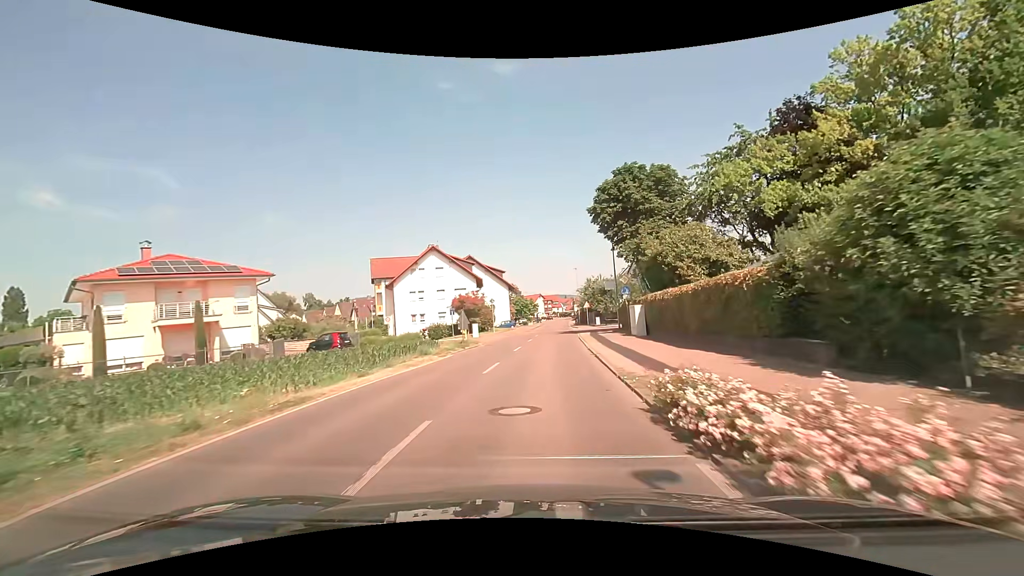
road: secondary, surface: asphalt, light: Day
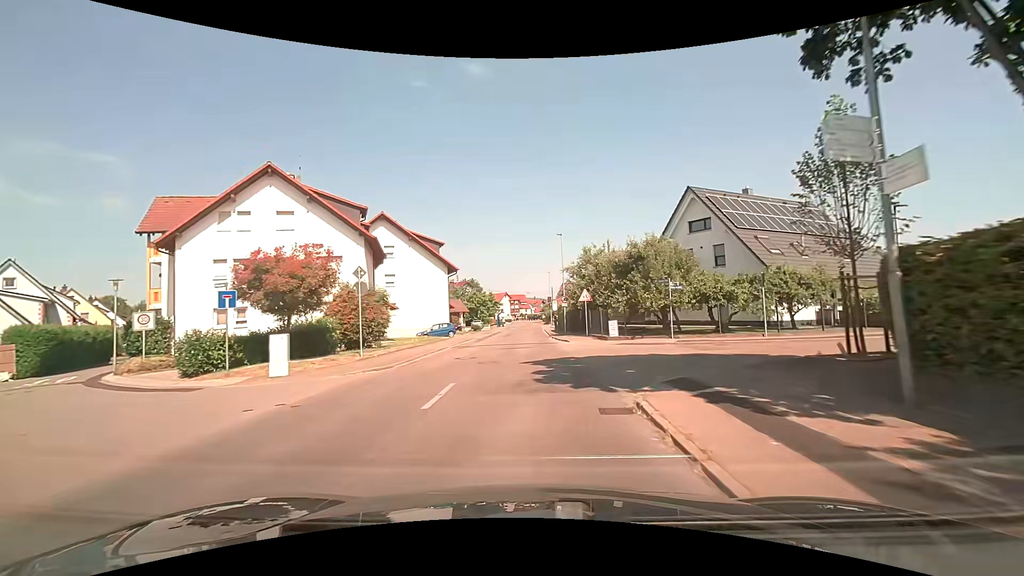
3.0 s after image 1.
(+1.4, +31.4) m; +3°
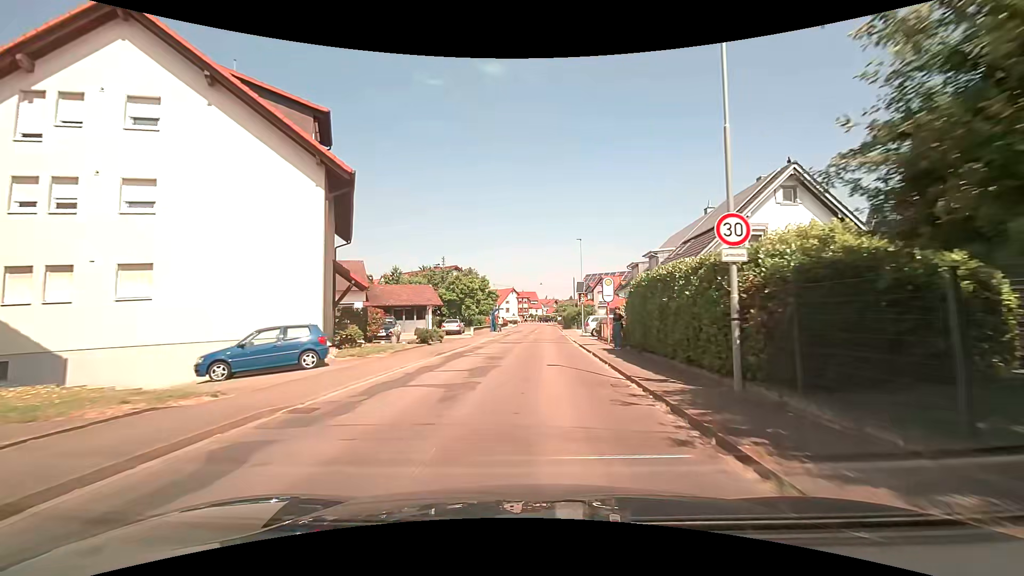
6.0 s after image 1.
(-0.2, +32.2) m; -1°
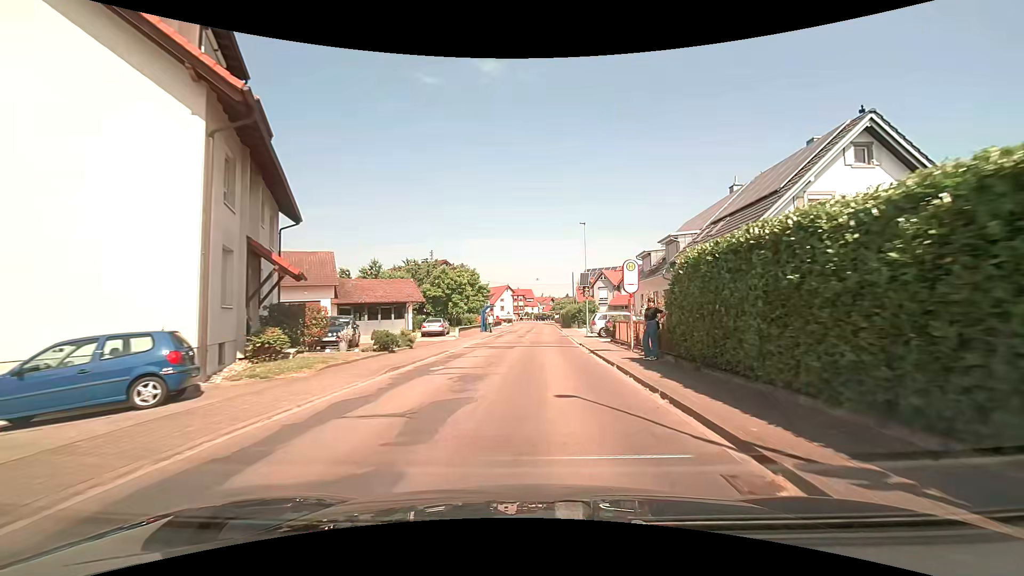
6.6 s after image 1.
(0.0, +6.2) m; +1°
(0, +10) (0, +20) (0, +30) (+1, +40) (+1, +50) (+1, +60) (+1, +70) (+2, +80) (+2, +90) (+1, +100) m
